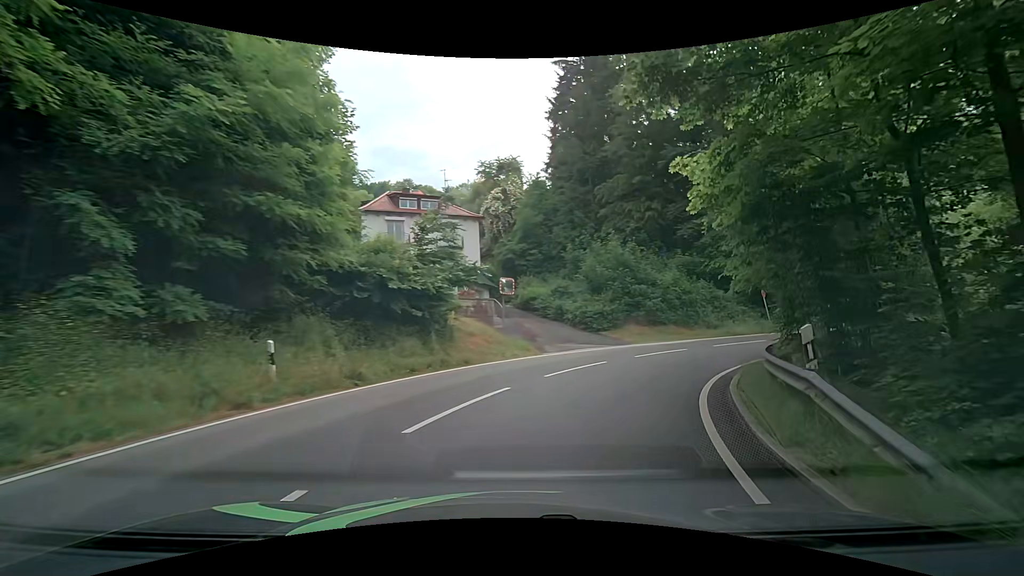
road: tertiary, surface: asphalt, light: Day
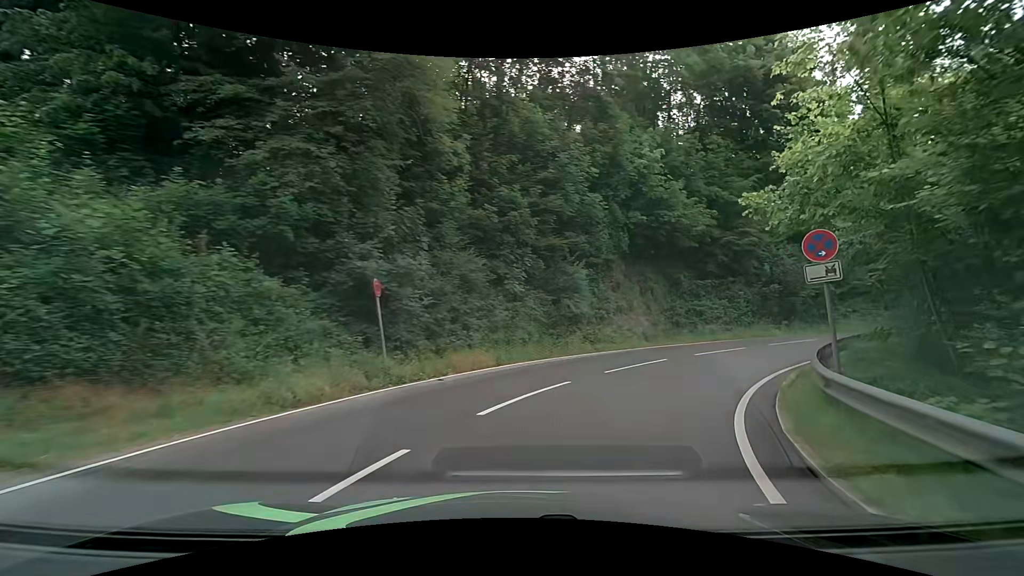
(+7.3, +19.8) m; +45°
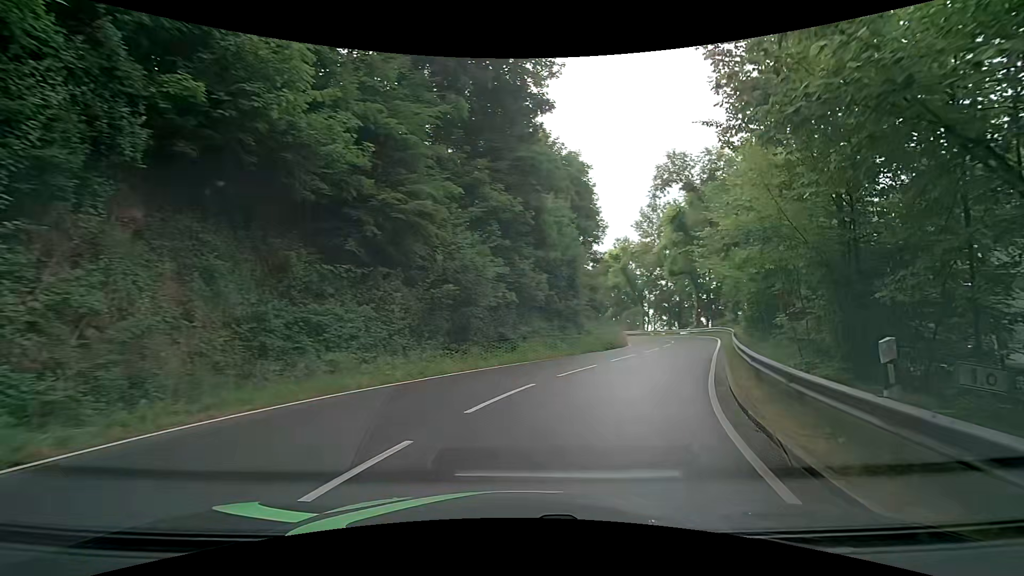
(+5.3, +15.3) m; +37°
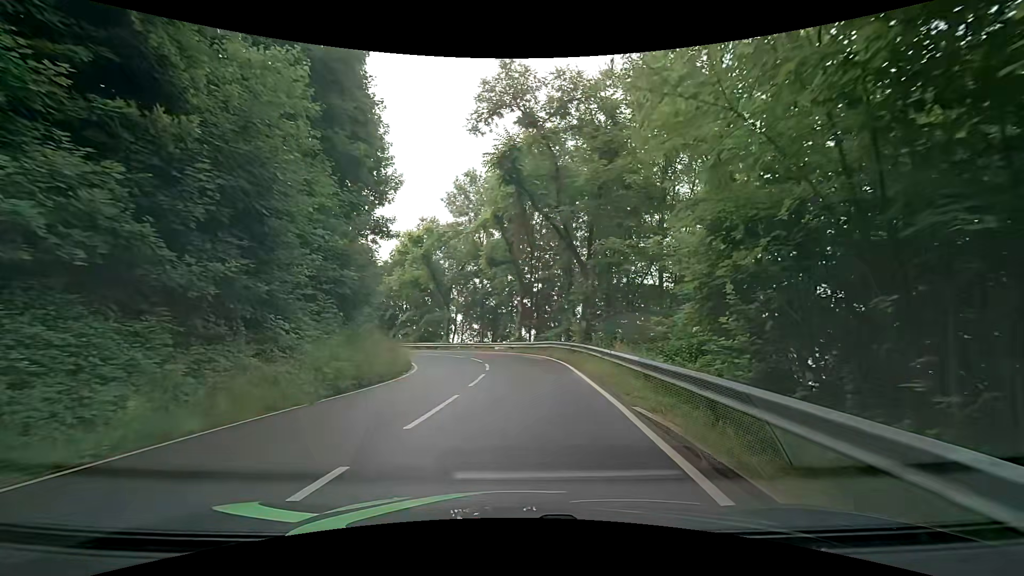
(+4.9, +17.7) m; +23°
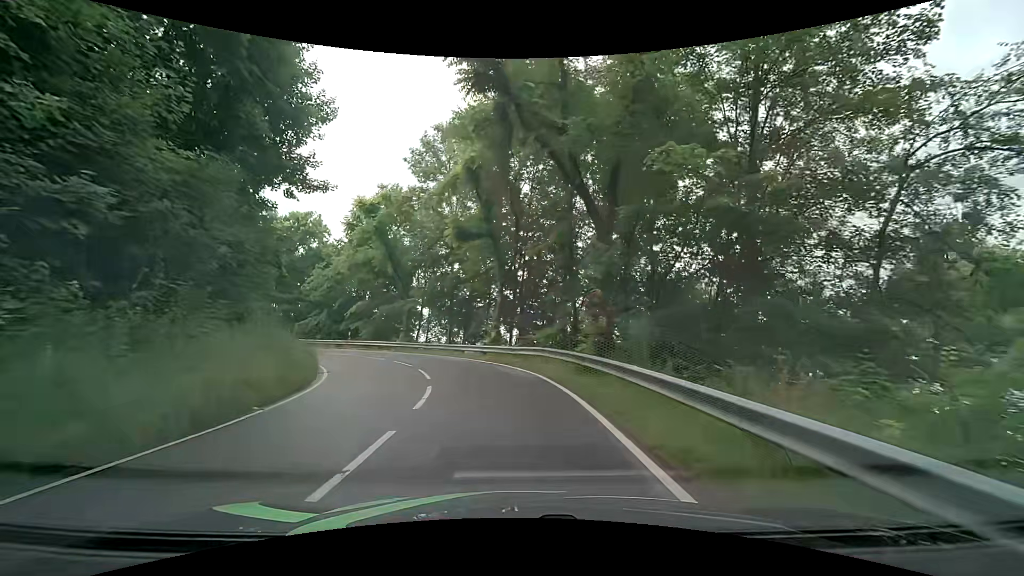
(+0.4, +9.9) m; +3°
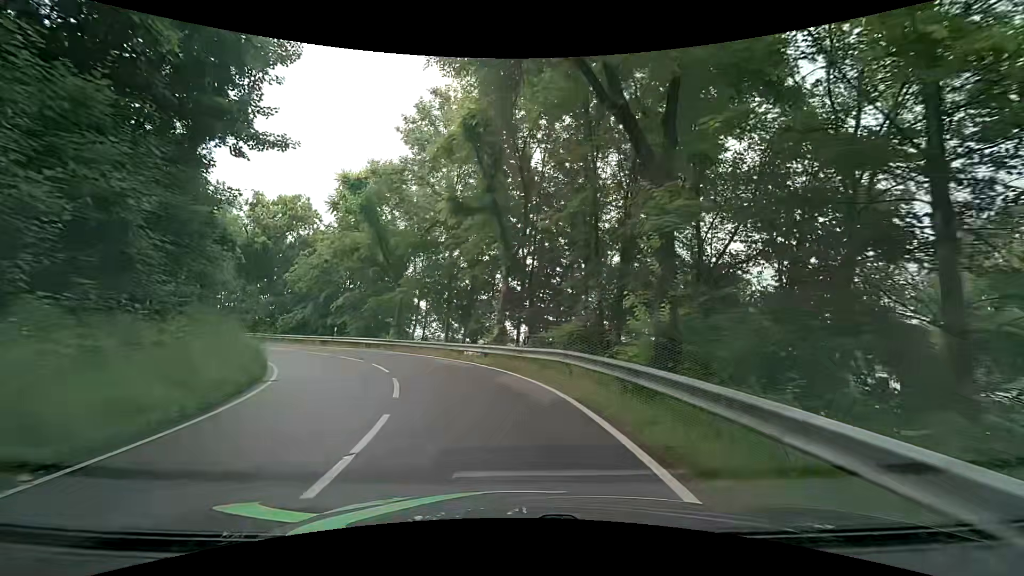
(0.0, +5.0) m; -2°
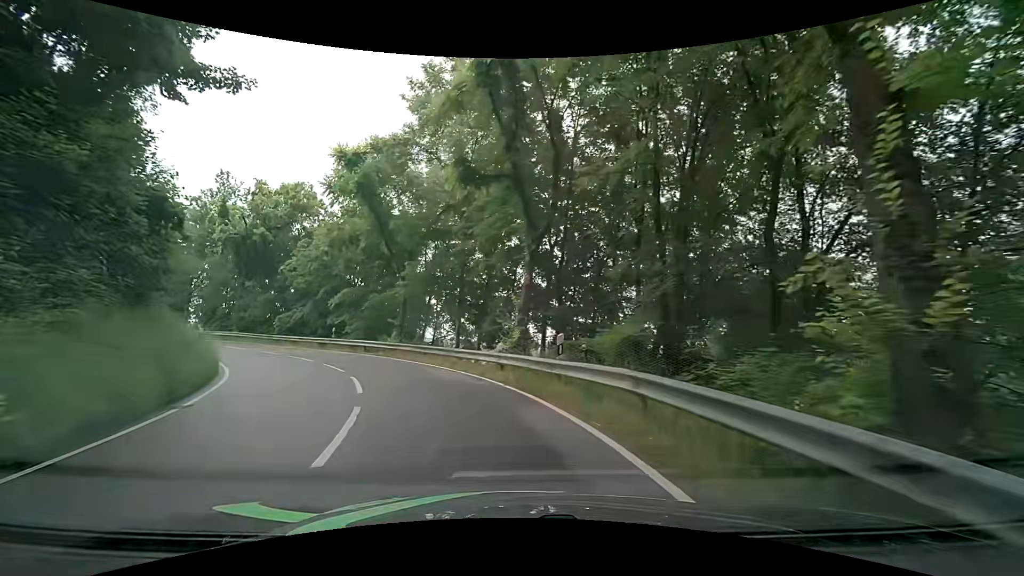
(-0.1, +5.0) m; -2°
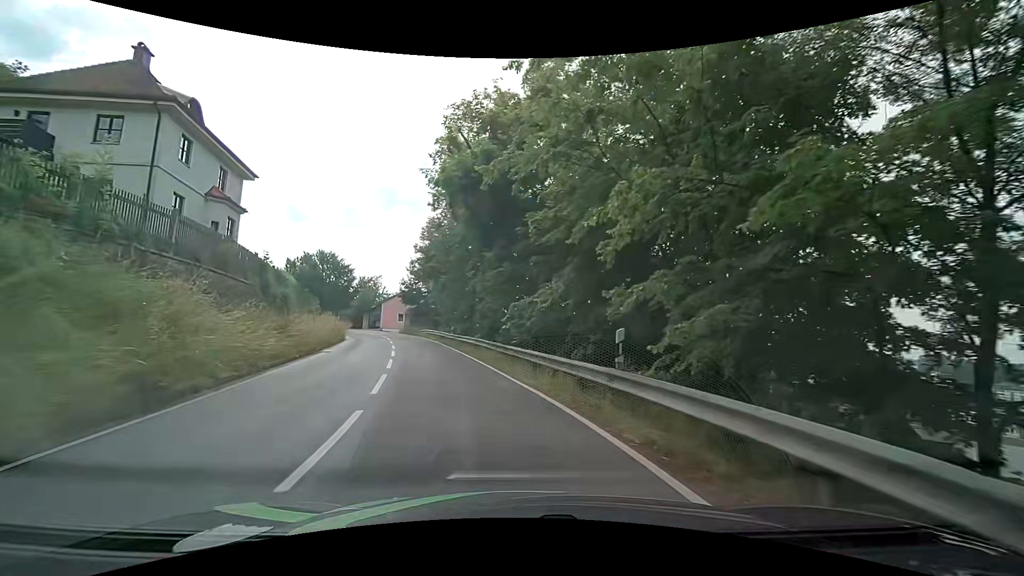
(-7.2, +23.9) m; -35°
(-1, +10) (-3, +20) (-5, +30) (-8, +39) (-11, +49) (-15, +58) (-20, +66) (-27, +74) (-33, +81) (-40, +89) m
